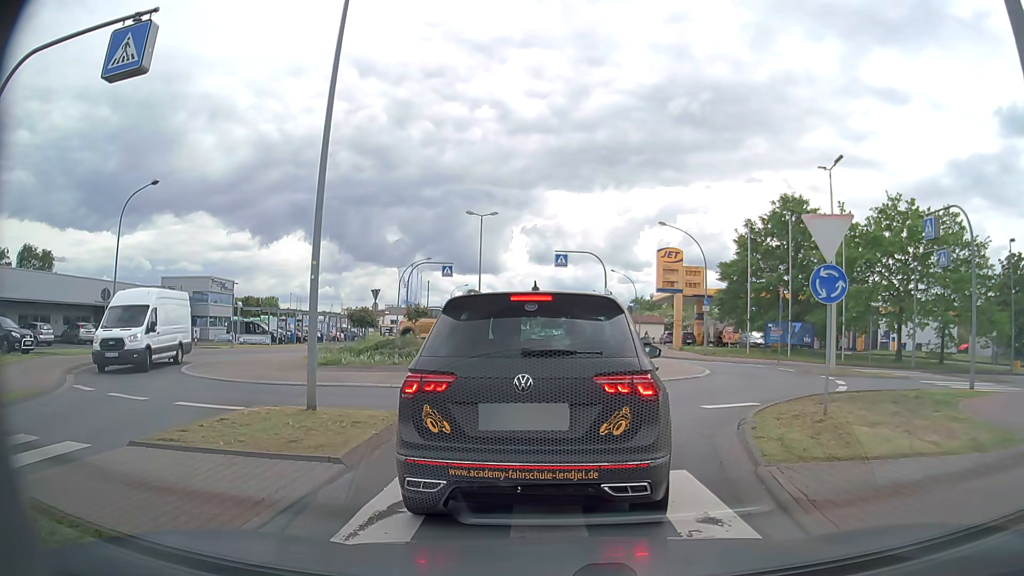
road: tertiary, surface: asphalt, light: Day
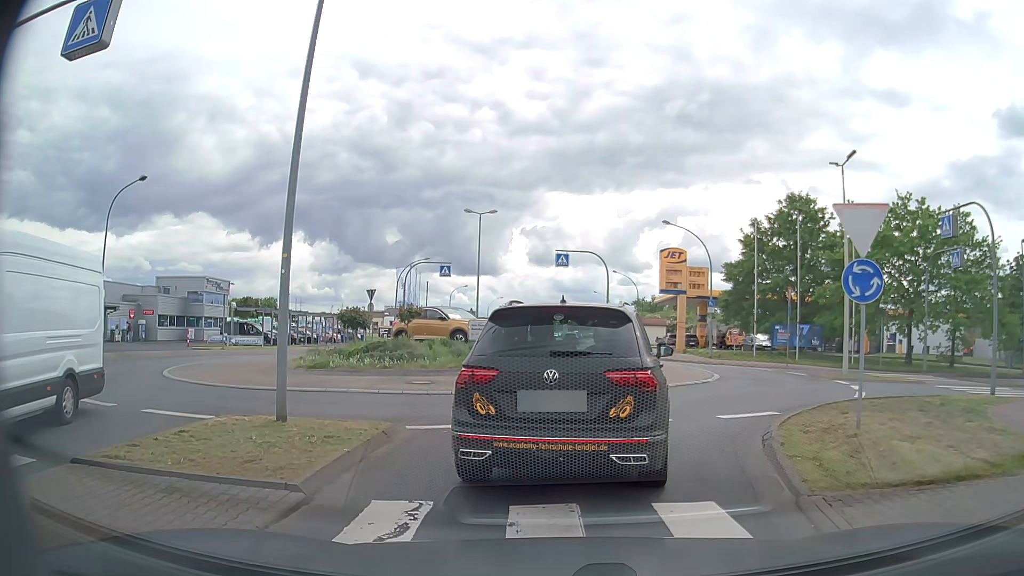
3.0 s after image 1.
(0.0, +1.3) m; 0°
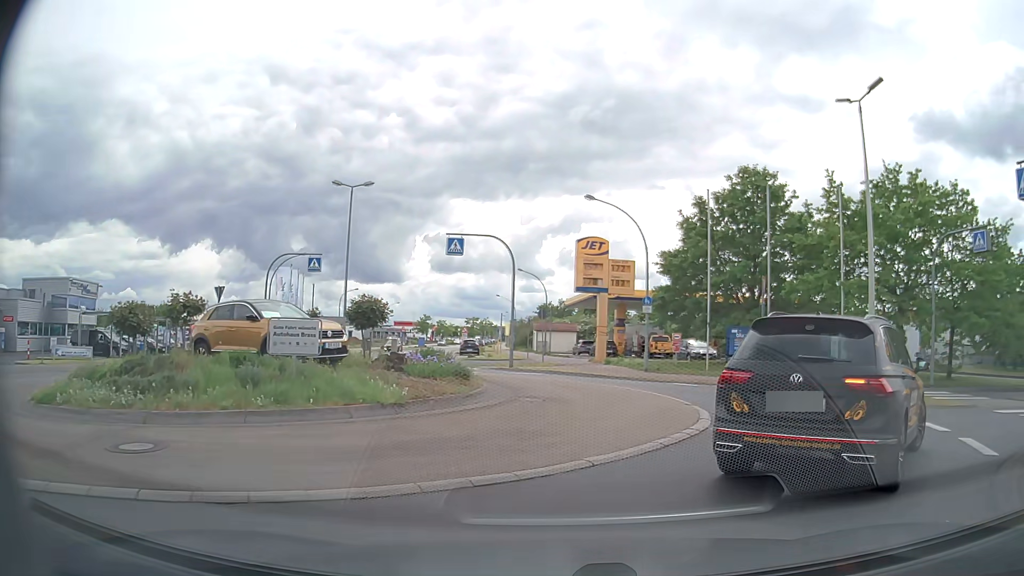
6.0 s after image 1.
(+0.1, +9.1) m; +7°
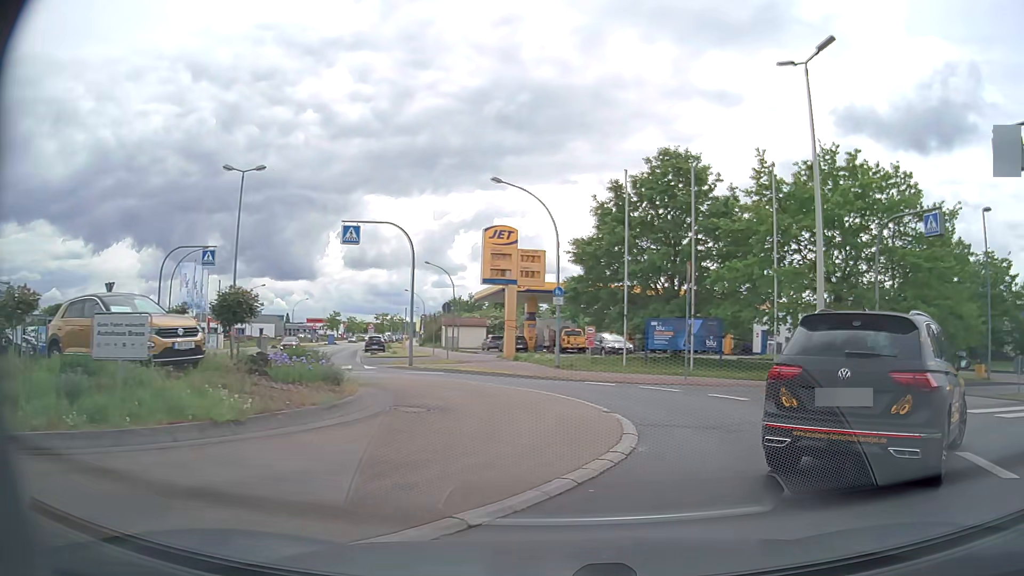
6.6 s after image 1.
(+0.1, +2.4) m; +7°
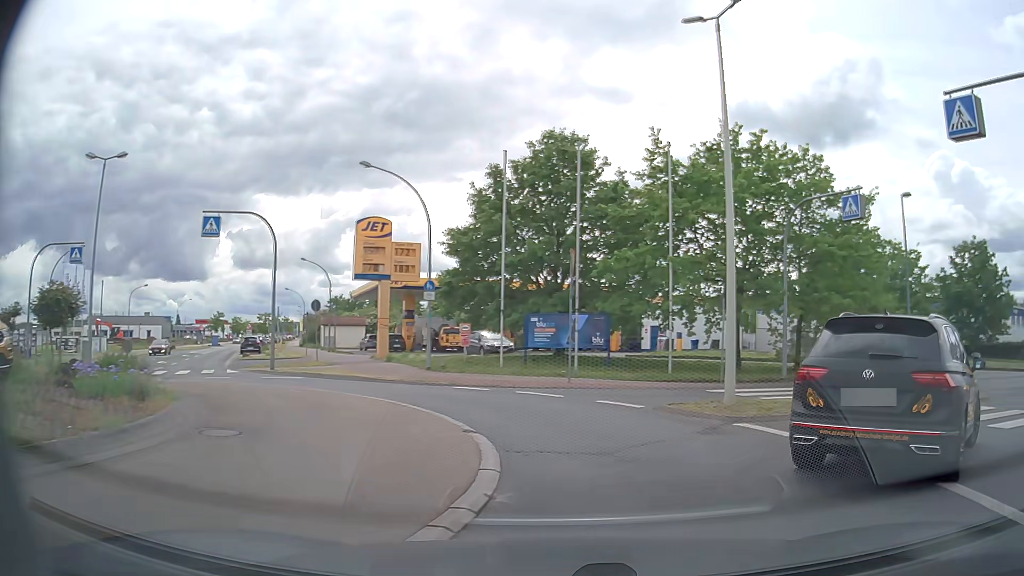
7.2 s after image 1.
(+0.2, +2.4) m; +8°
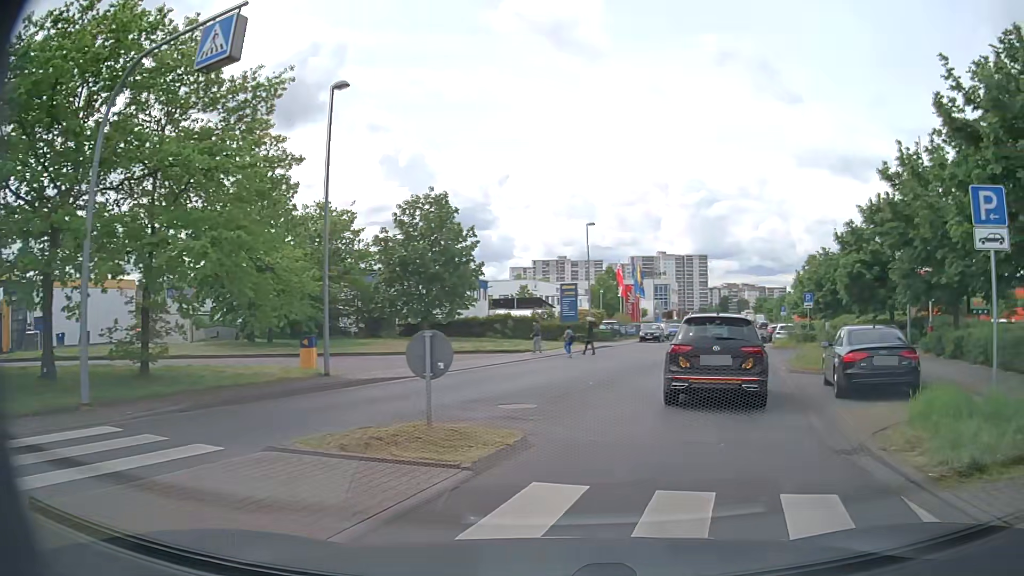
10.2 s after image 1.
(+4.8, +10.3) m; +49°
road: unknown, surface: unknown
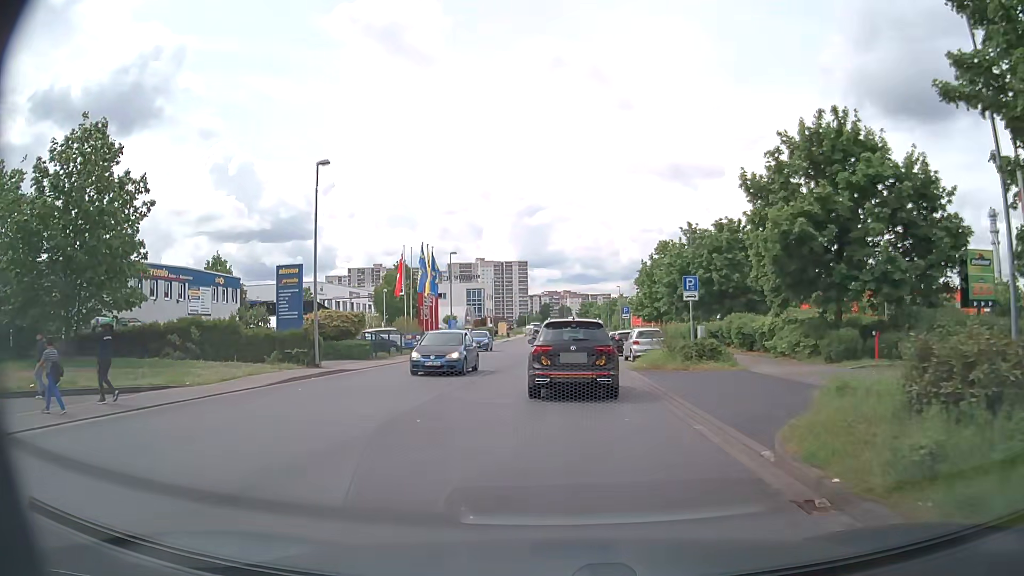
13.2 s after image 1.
(+3.9, +18.0) m; +14°
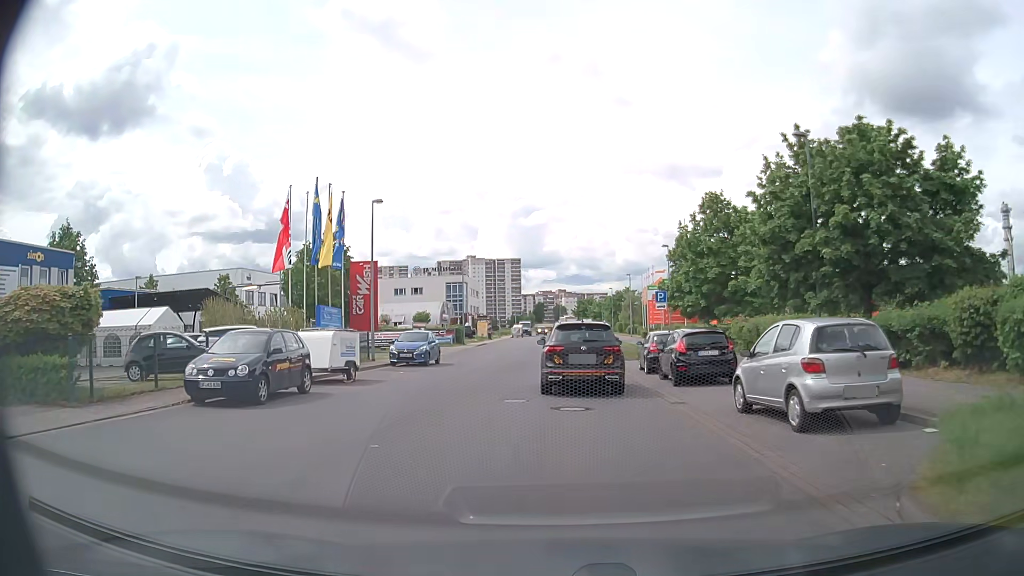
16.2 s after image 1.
(+0.5, +21.6) m; +1°
